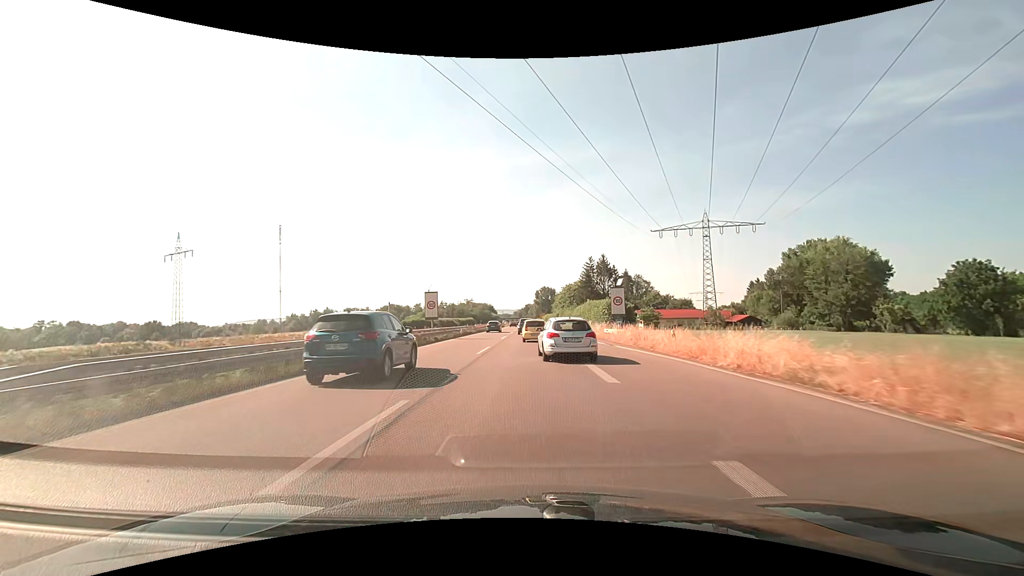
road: trunk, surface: asphalt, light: Day
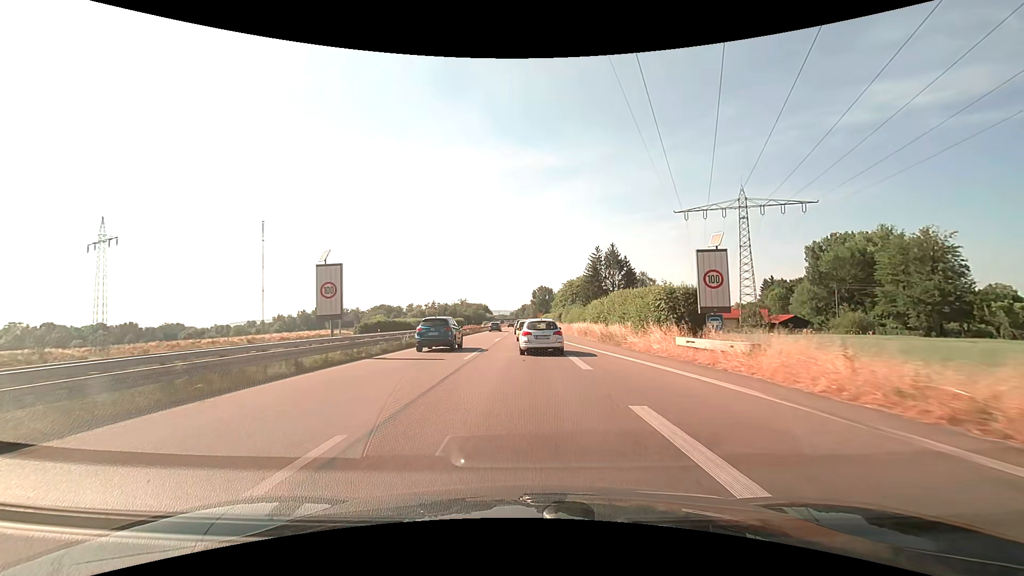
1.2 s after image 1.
(+0.1, +21.1) m; 0°
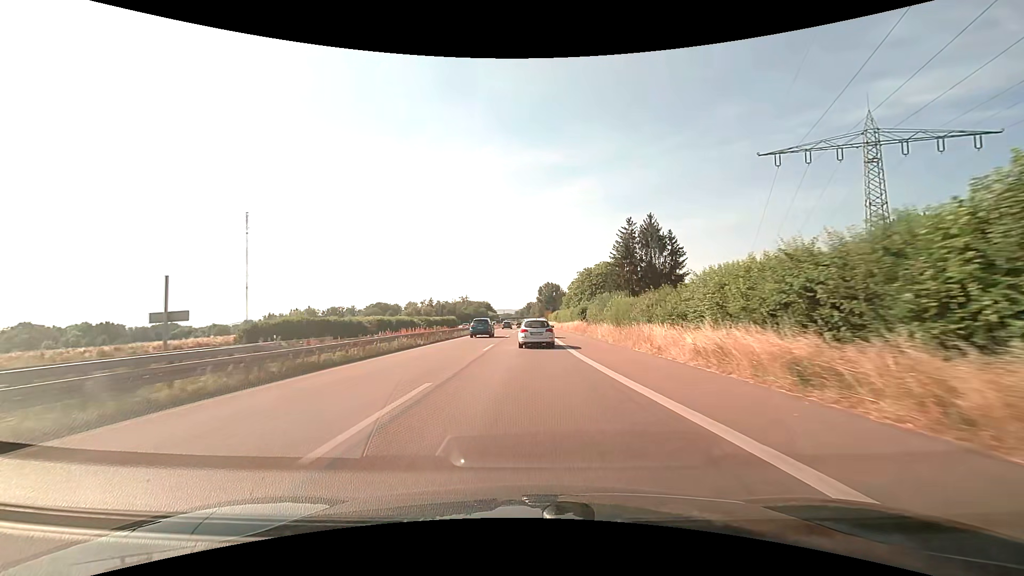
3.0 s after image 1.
(-0.2, +32.1) m; -1°
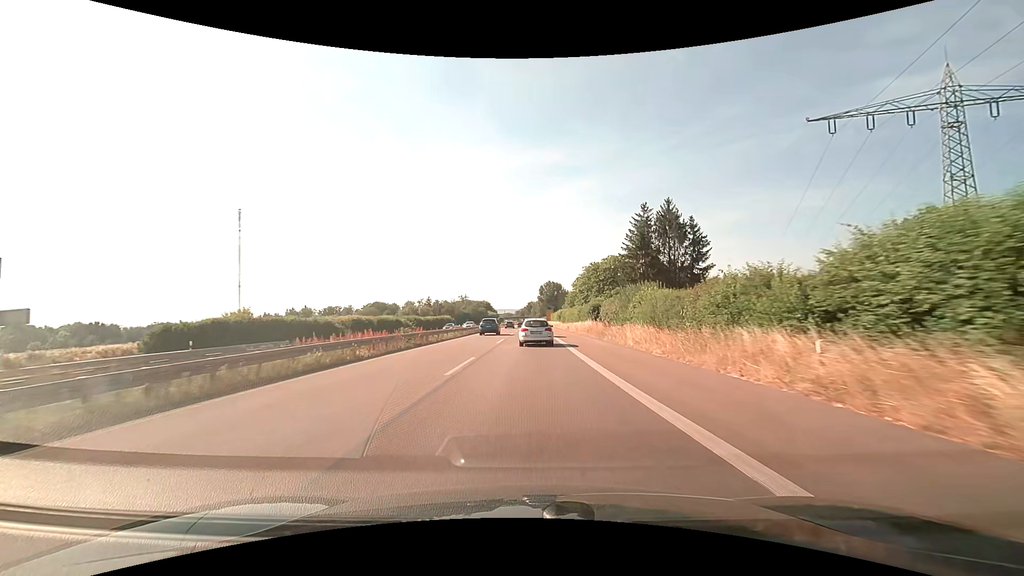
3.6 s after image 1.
(0.0, +10.7) m; 0°
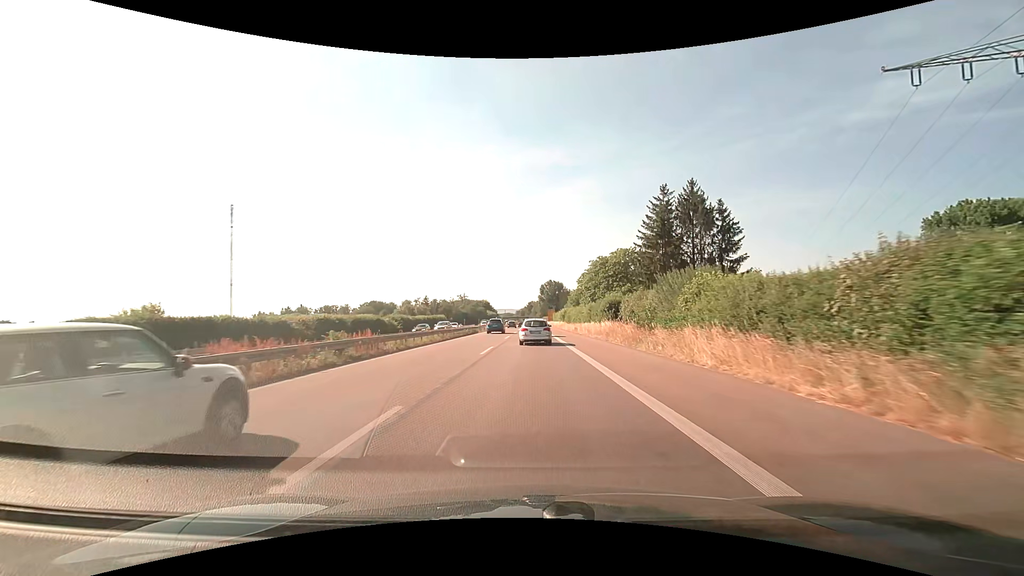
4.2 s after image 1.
(0.0, +10.7) m; 0°
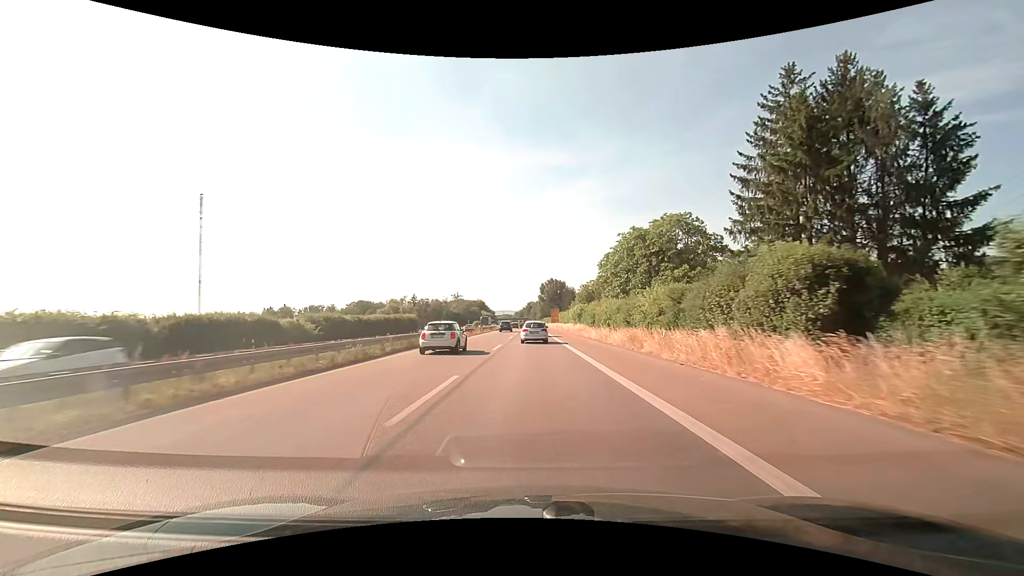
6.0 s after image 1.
(0.0, +32.3) m; 0°
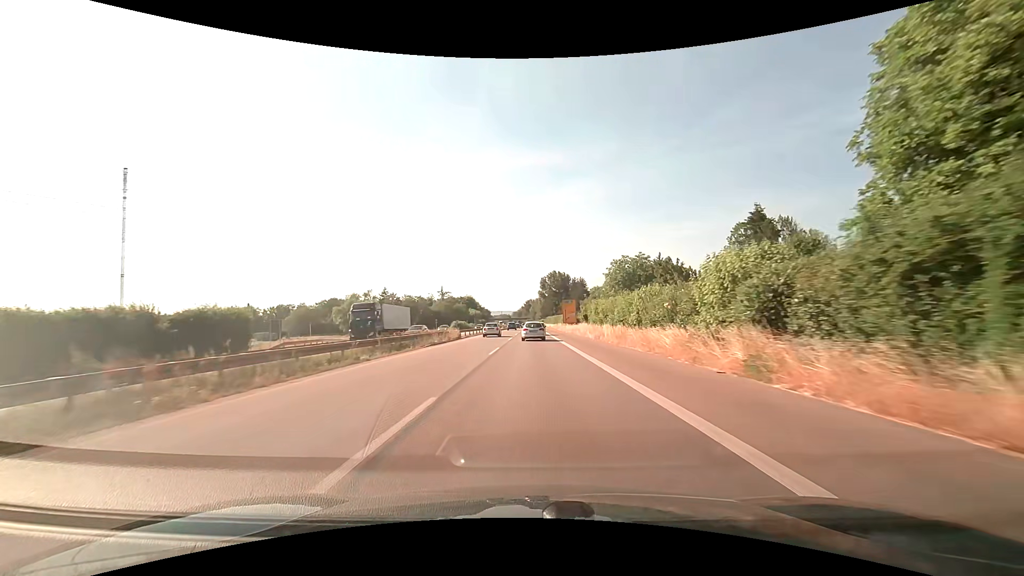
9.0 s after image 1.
(+0.3, +59.4) m; 0°
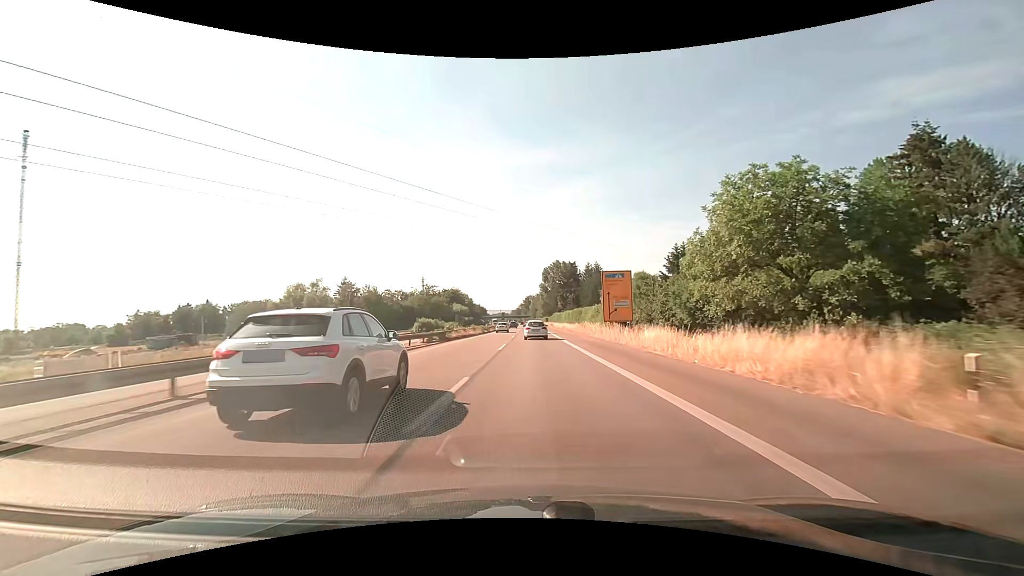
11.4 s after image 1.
(+0.1, +52.4) m; 0°
(0, +10) (0, +20) (0, +30) (0, +40) (0, +50) (0, +60) (0, +70) (0, +80) (0, +90) (0, +100) m
